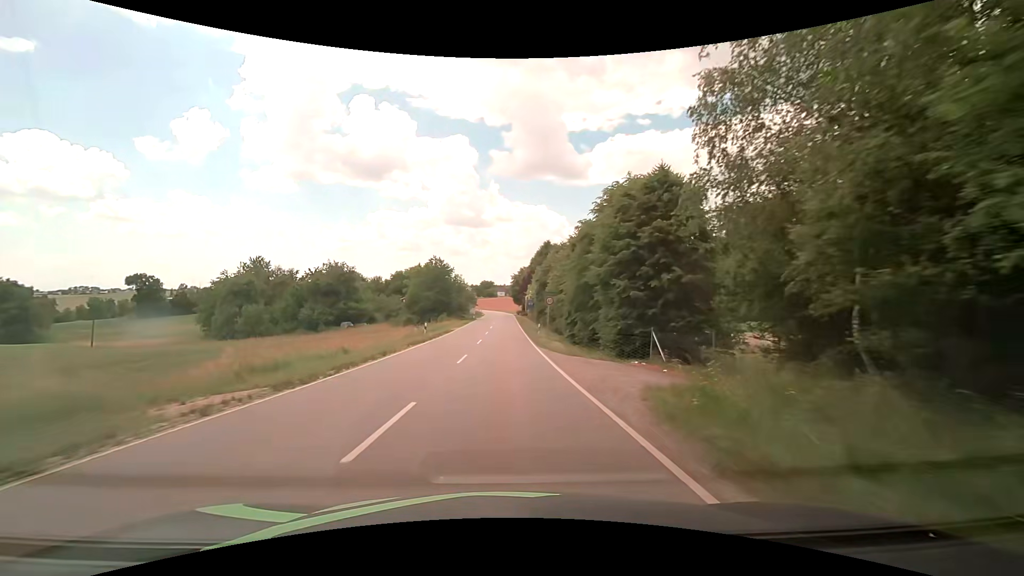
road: tertiary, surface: asphalt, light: Day
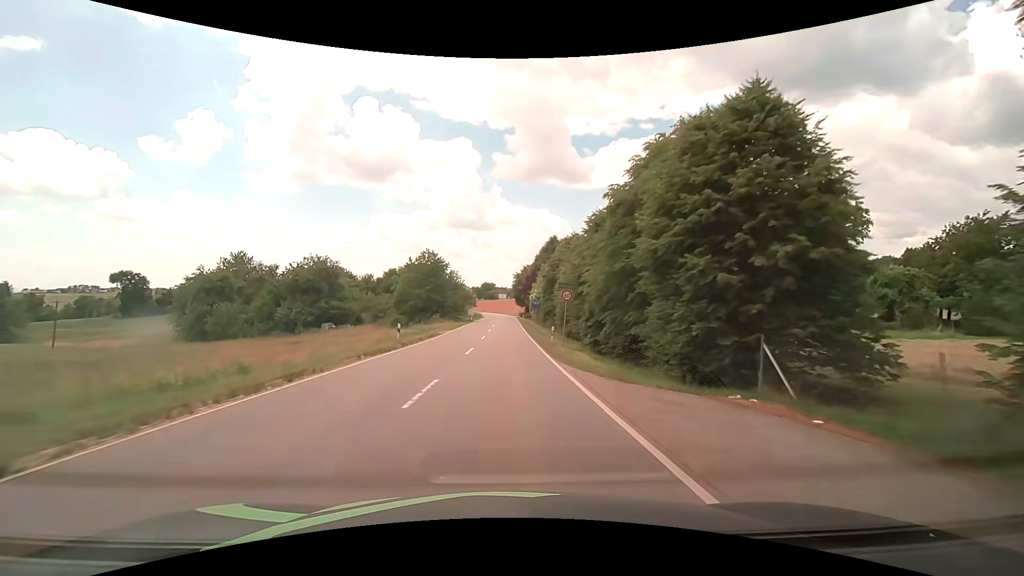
(0.0, +9.3) m; +1°
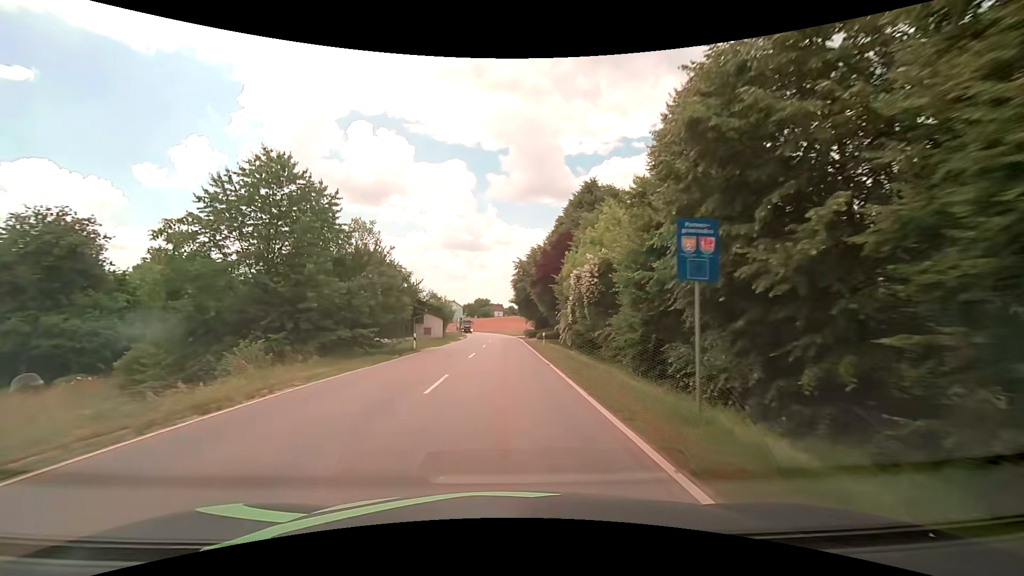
(-0.4, +45.7) m; -1°
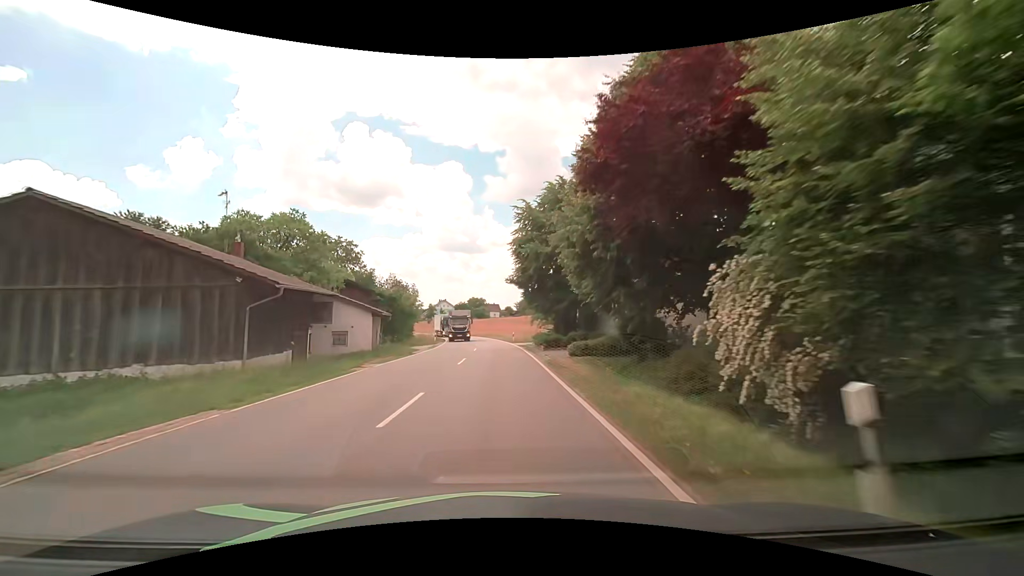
(+0.3, +27.3) m; +1°
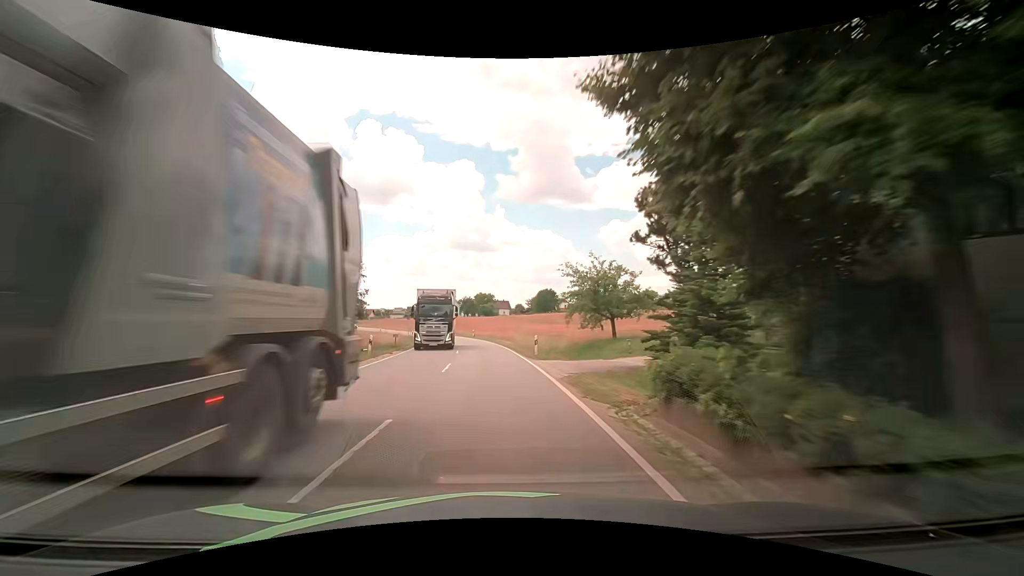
(-0.4, +27.3) m; -2°
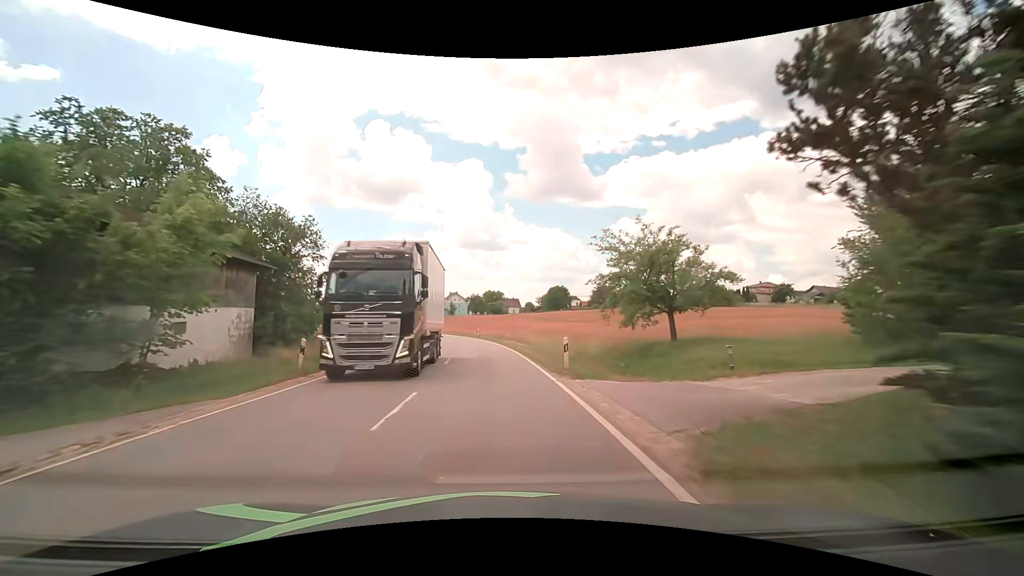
(0.0, +9.2) m; 0°
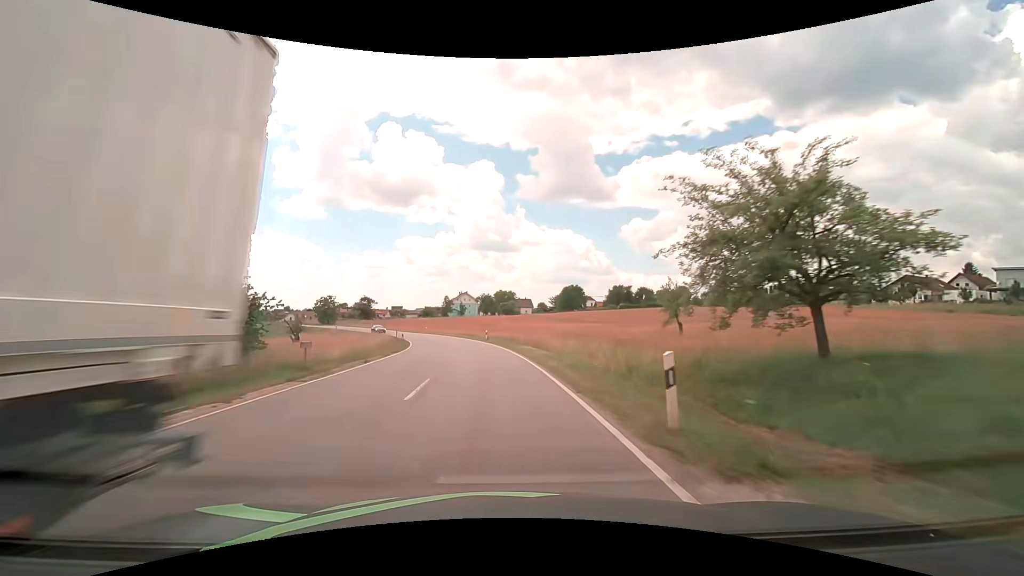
(-0.1, +9.2) m; -1°
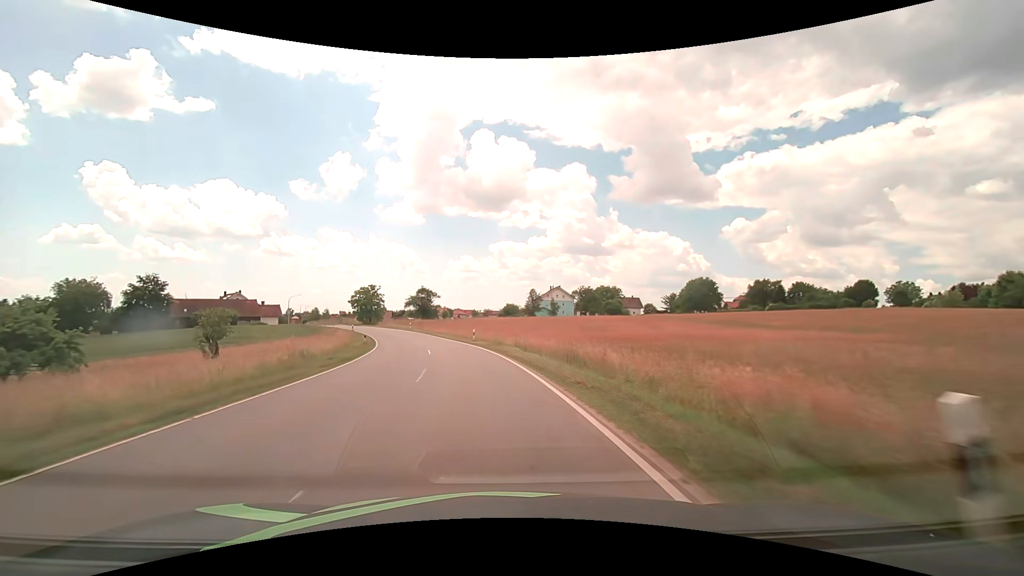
(-3.7, +45.4) m; -11°
(0, +10) (-1, +20) (-3, +30) (-5, +40) (-8, +49) (-11, +59) (-15, +68) (-19, +77) (-23, +86) (-28, +95) m
